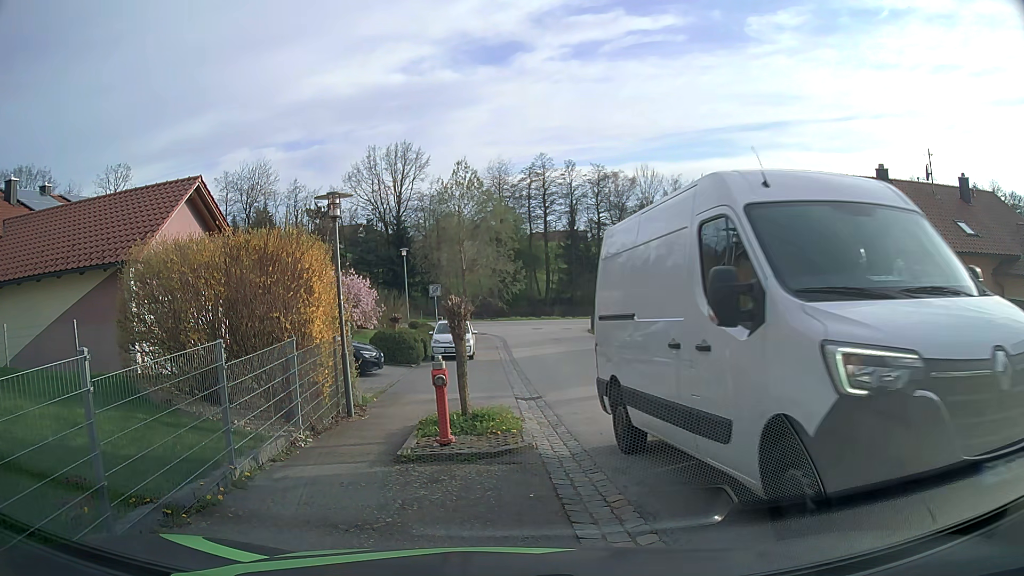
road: secondary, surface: asphalt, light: Day
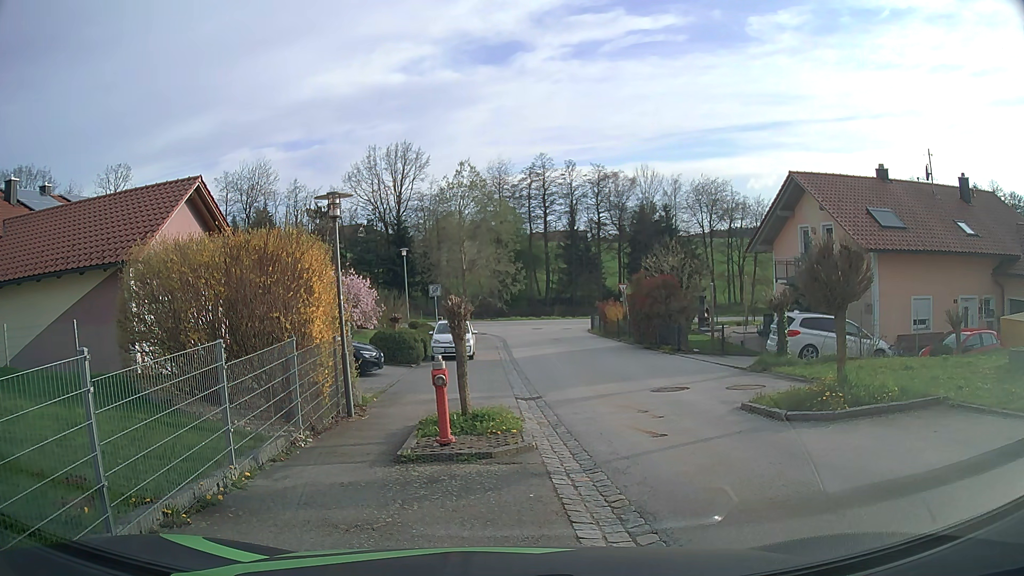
(0.0, 0.0) m; 0°
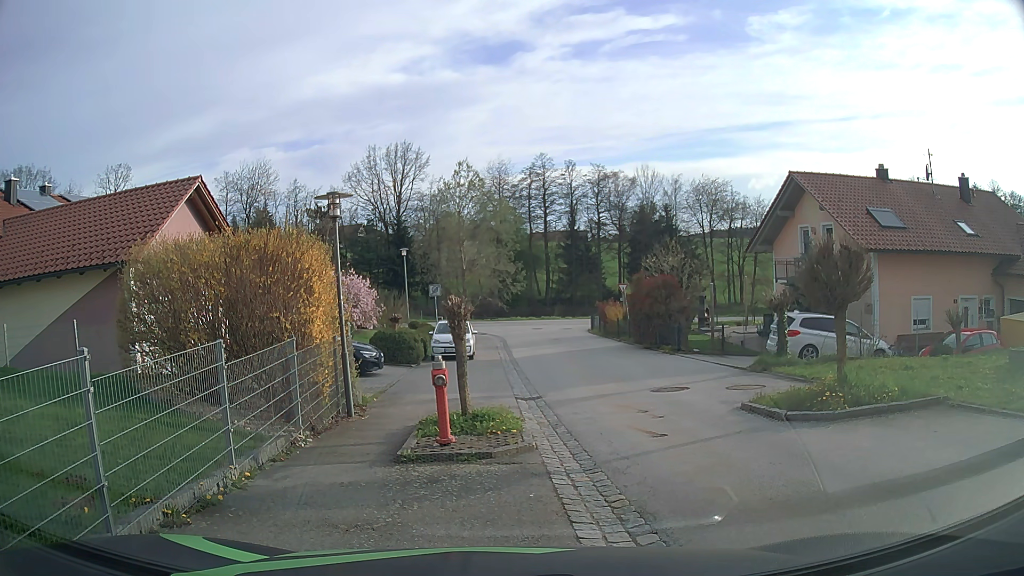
(0.0, 0.0) m; 0°
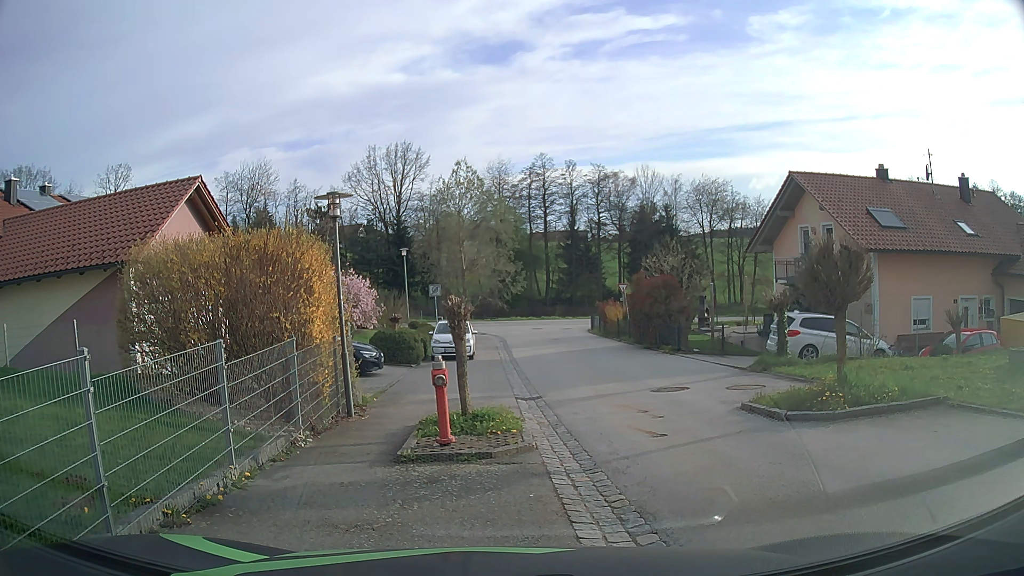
(0.0, 0.0) m; 0°
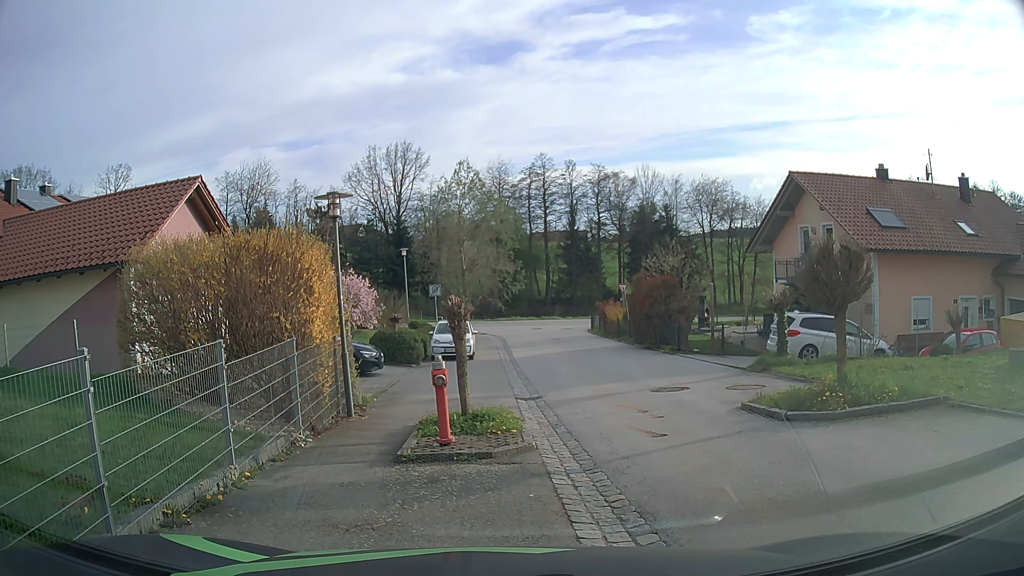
(0.0, 0.0) m; 0°
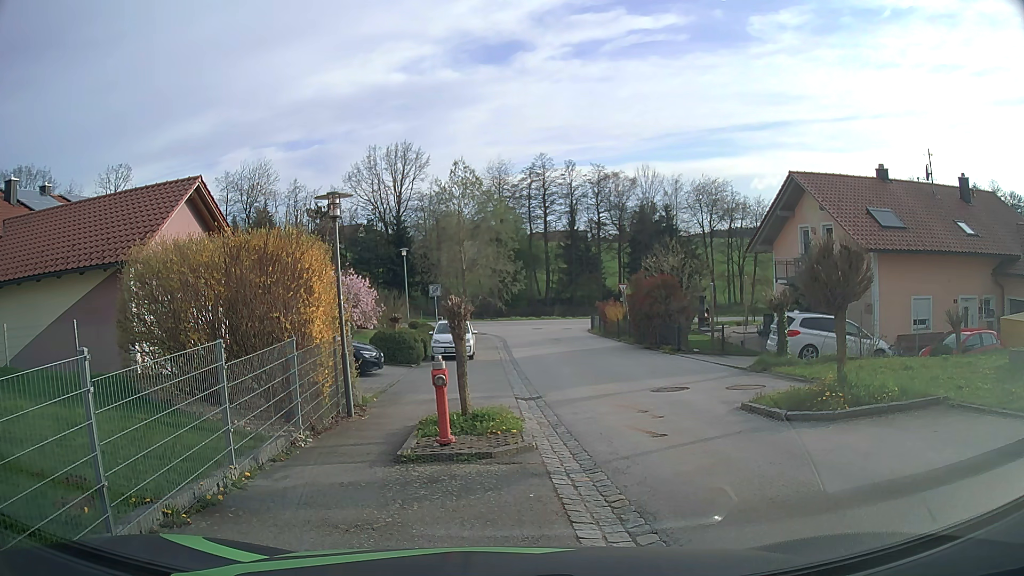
(0.0, 0.0) m; 0°
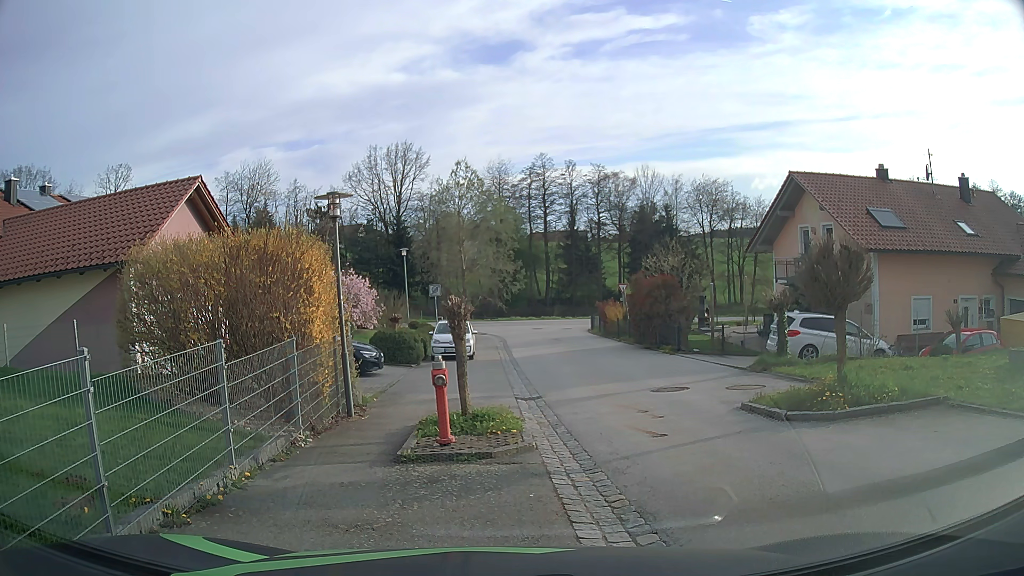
(0.0, 0.0) m; 0°
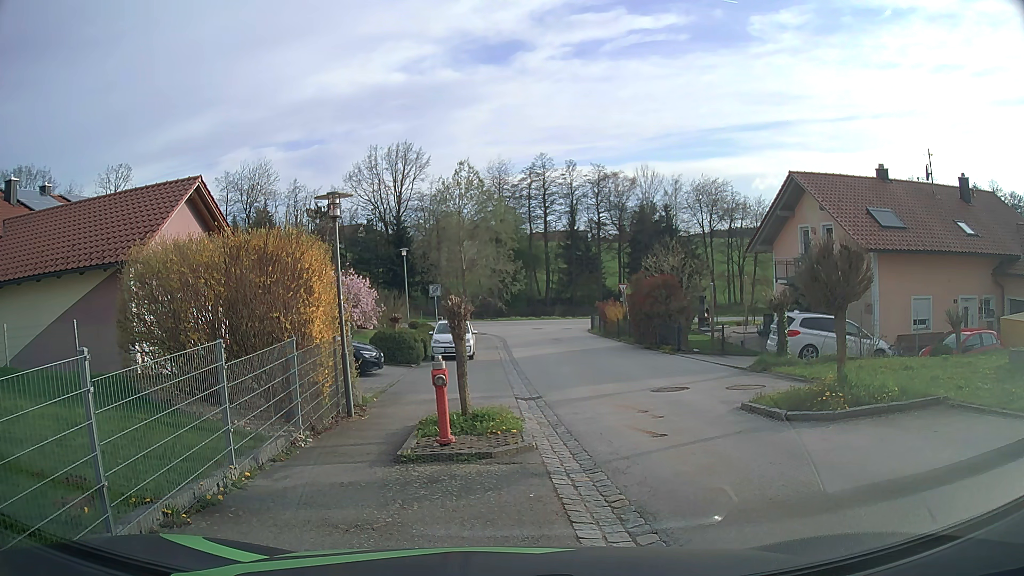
(0.0, 0.0) m; 0°
